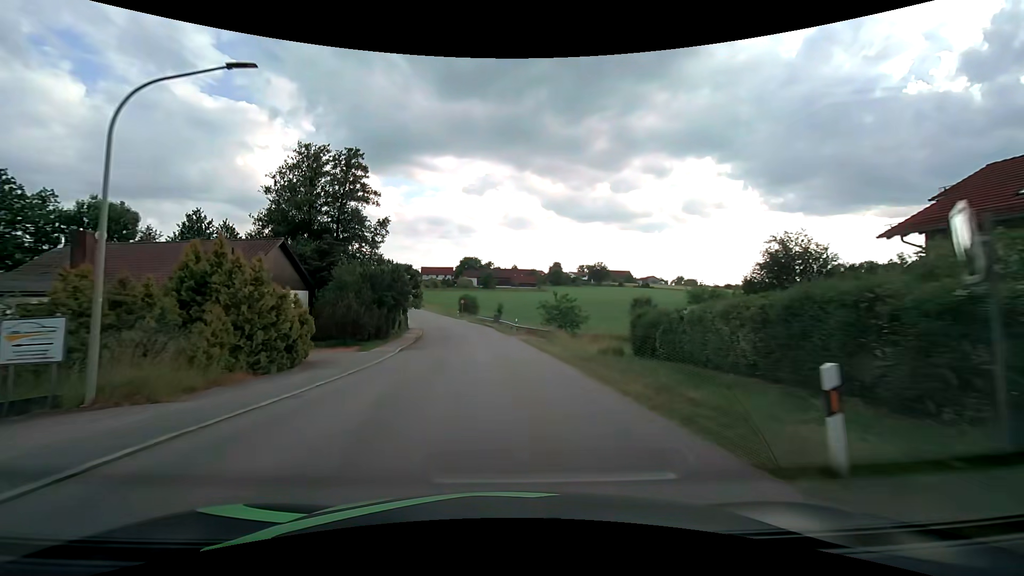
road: tertiary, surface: asphalt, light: Day
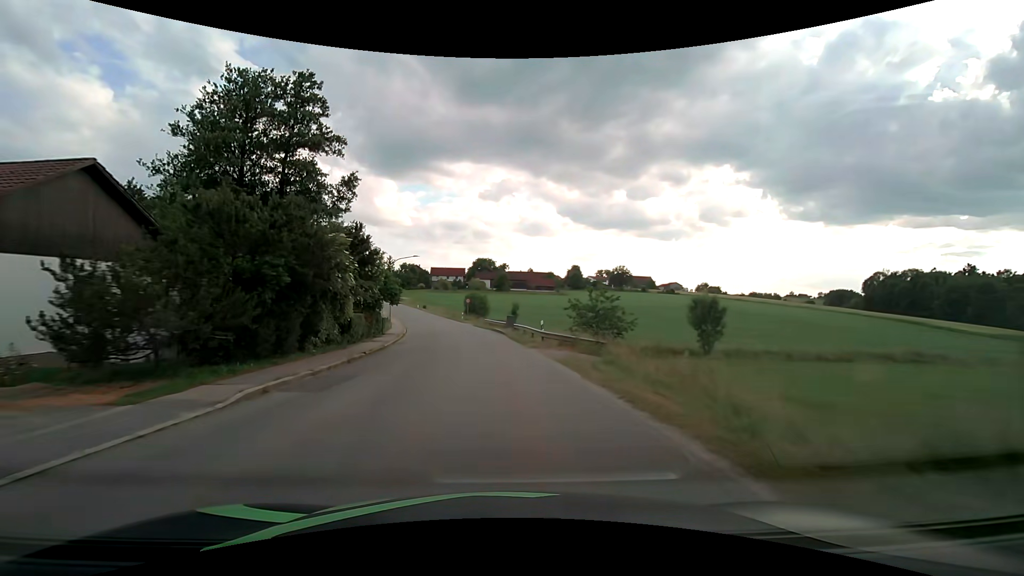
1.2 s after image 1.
(-0.2, +15.8) m; -2°
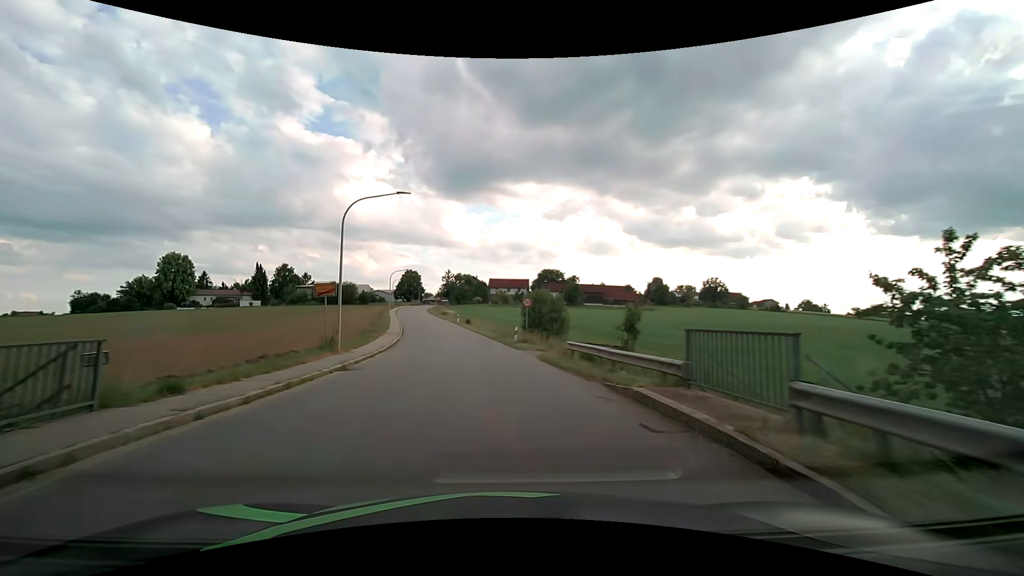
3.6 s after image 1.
(-1.9, +31.8) m; -7°
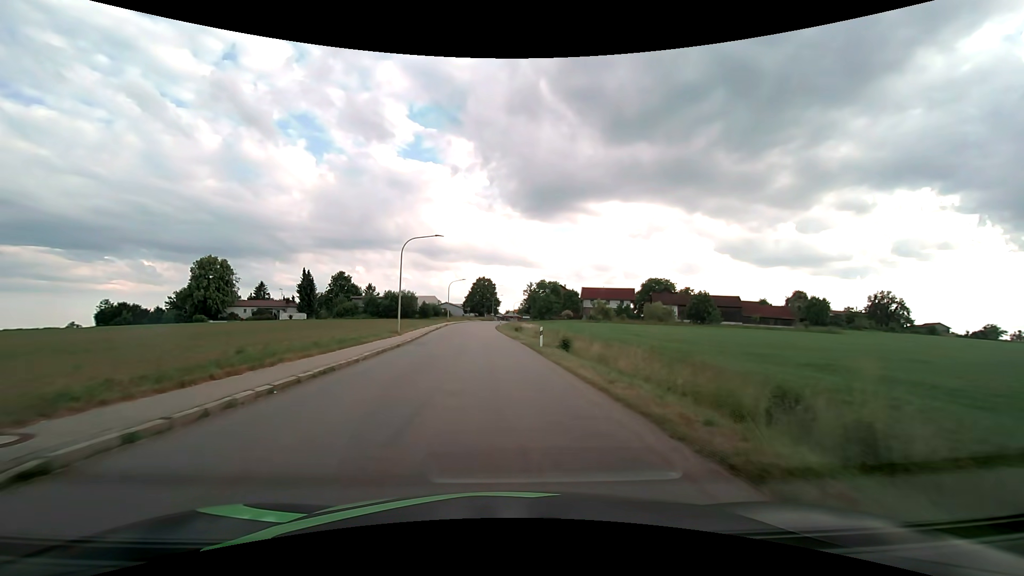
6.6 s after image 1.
(-3.7, +39.4) m; -10°
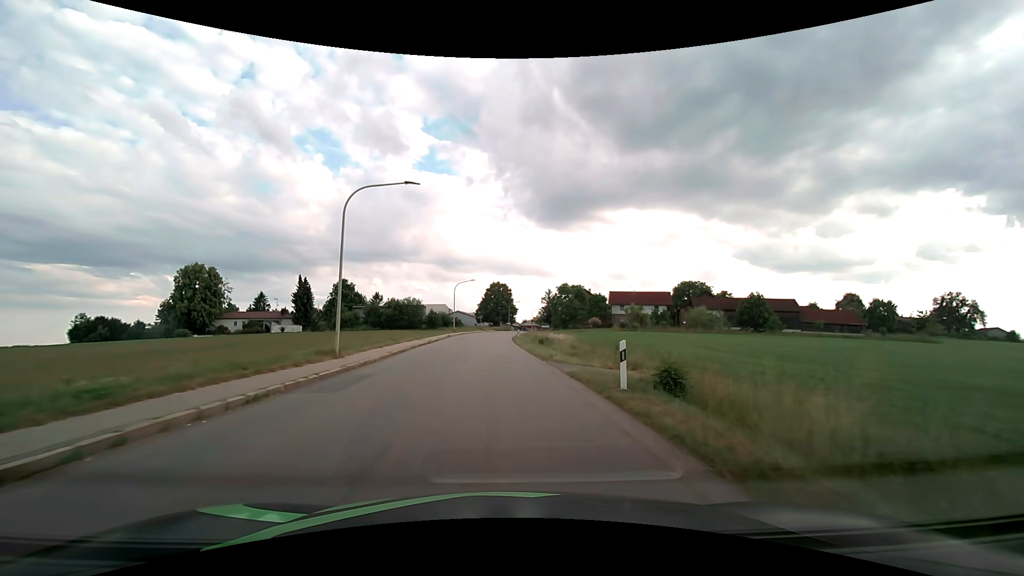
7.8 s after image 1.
(-0.3, +15.6) m; -2°
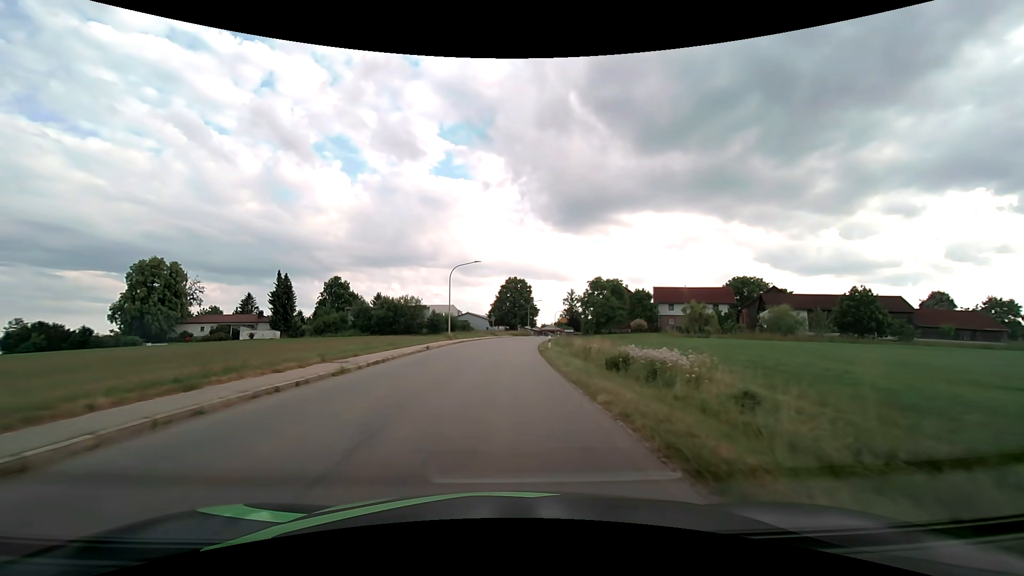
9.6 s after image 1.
(-0.3, +22.9) m; -2°
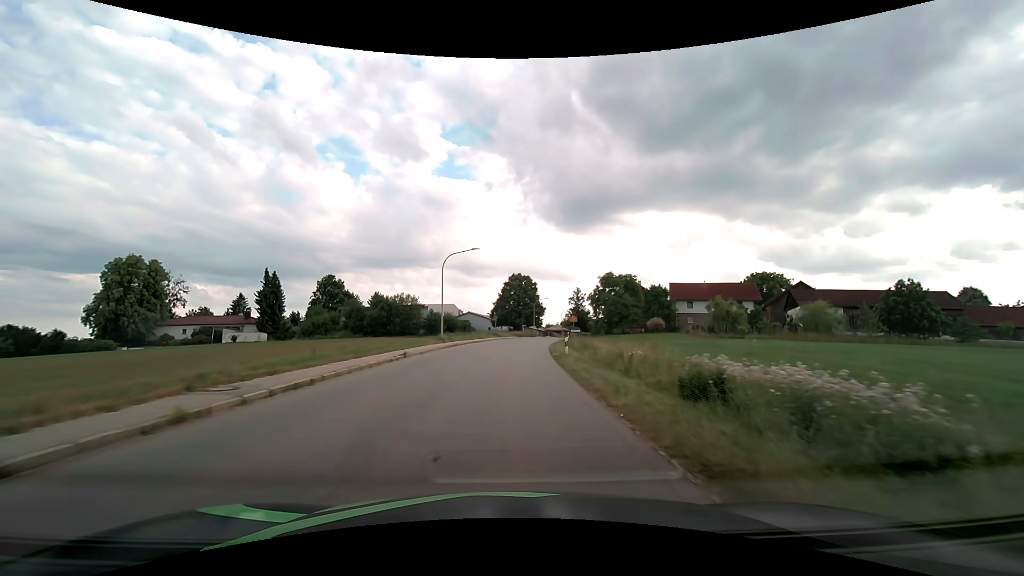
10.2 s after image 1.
(0.0, +7.6) m; 0°
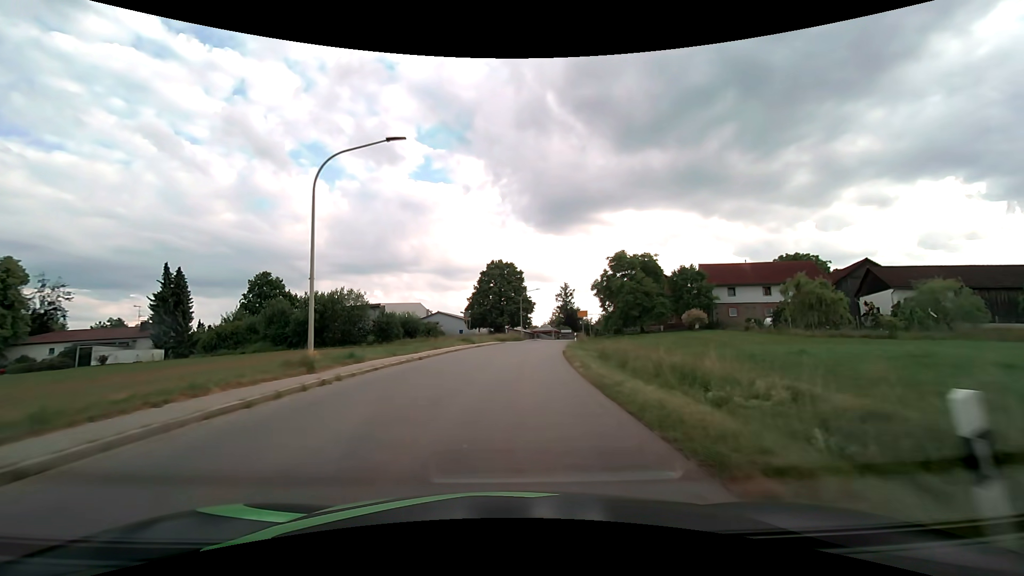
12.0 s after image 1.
(+0.3, +23.0) m; +2°
(0, +10) (+1, +20) (+1, +30) (+2, +40) (+4, +50) (+6, +60) (+8, +69) (+10, +79) (+13, +89) (+15, +98) m
